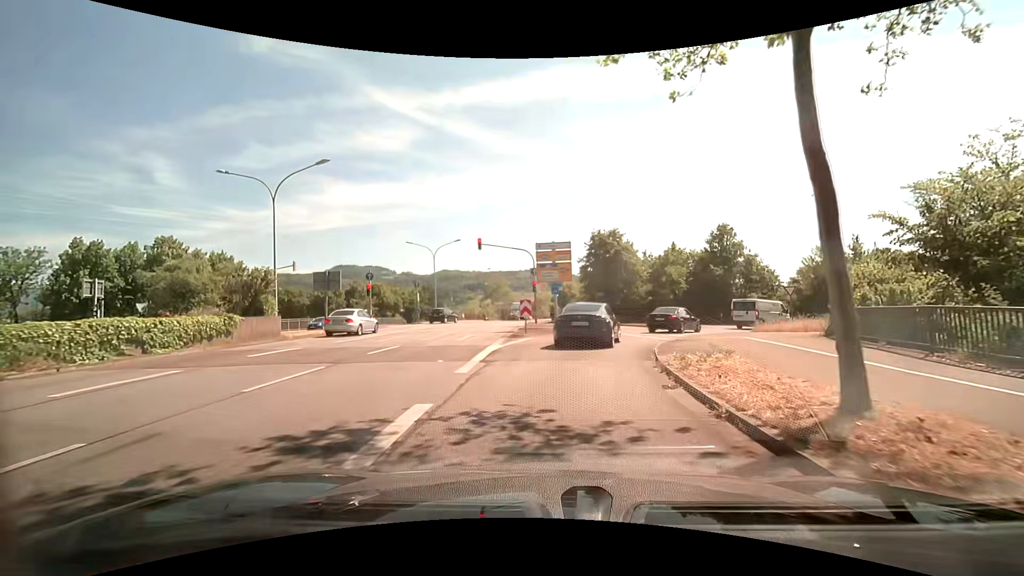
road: primary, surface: asphalt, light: Day
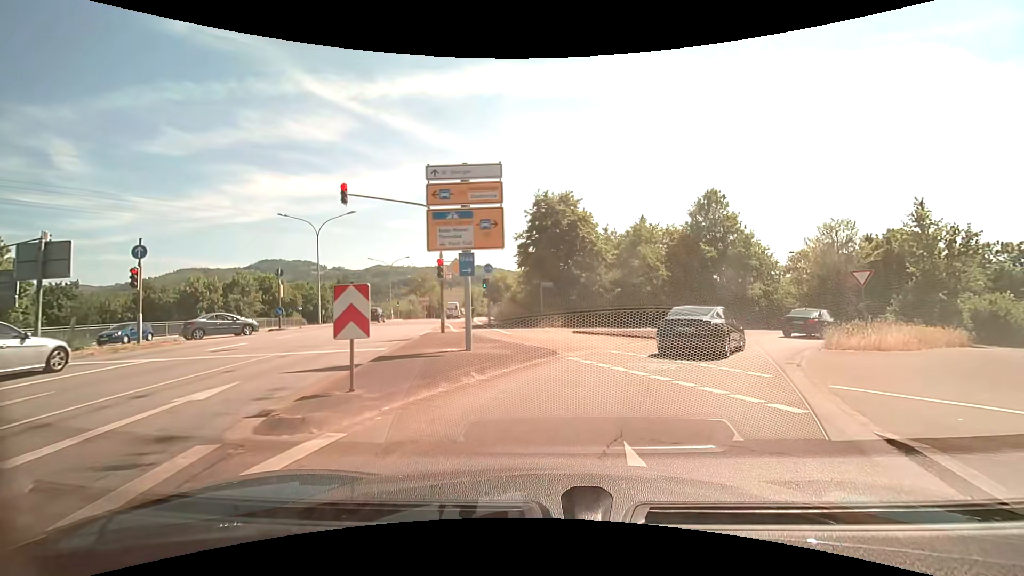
(+0.7, +15.1) m; +7°
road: primary_link
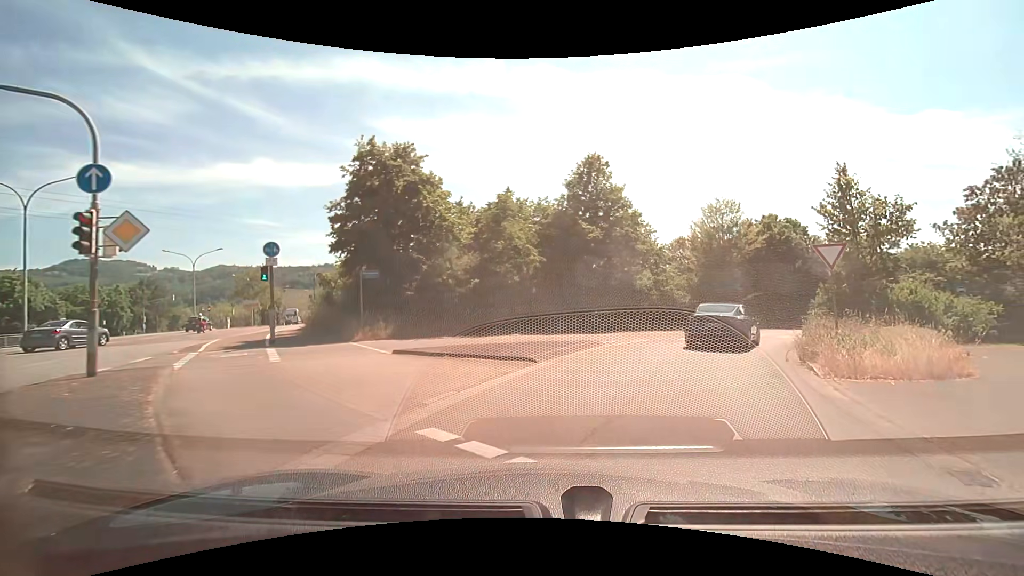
(+1.3, +10.0) m; +16°
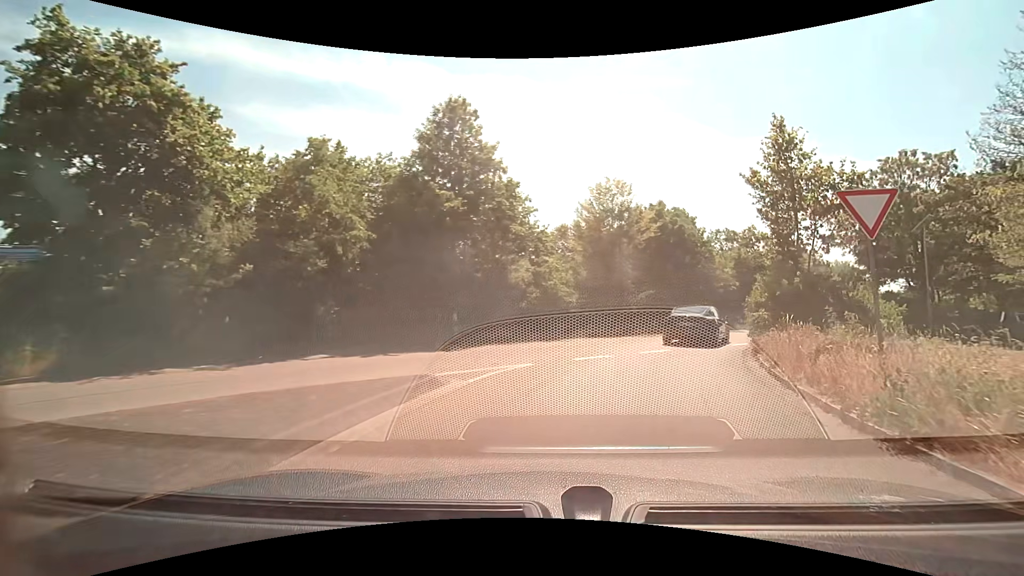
(+0.9, +8.0) m; +14°
